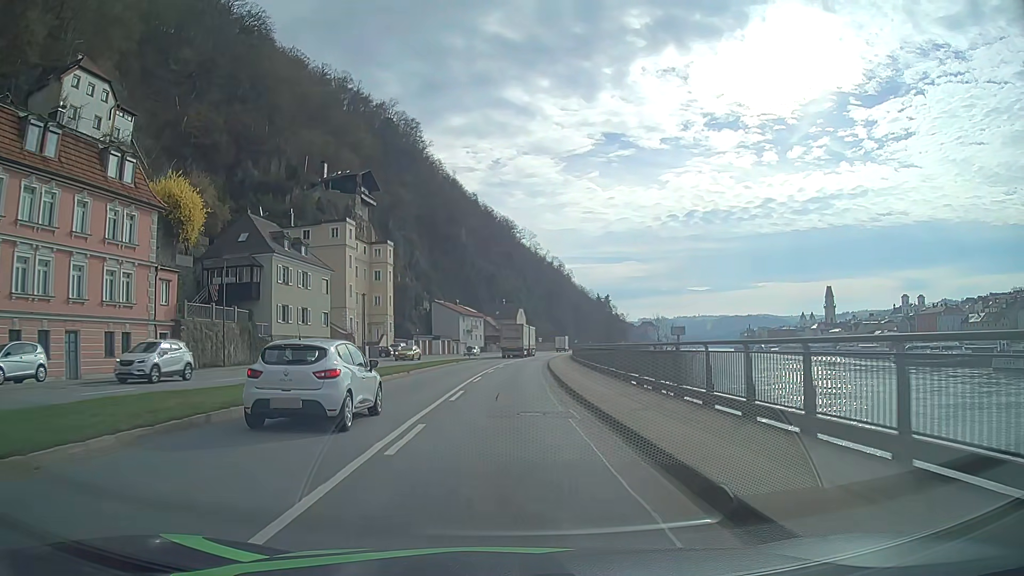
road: primary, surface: asphalt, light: Day
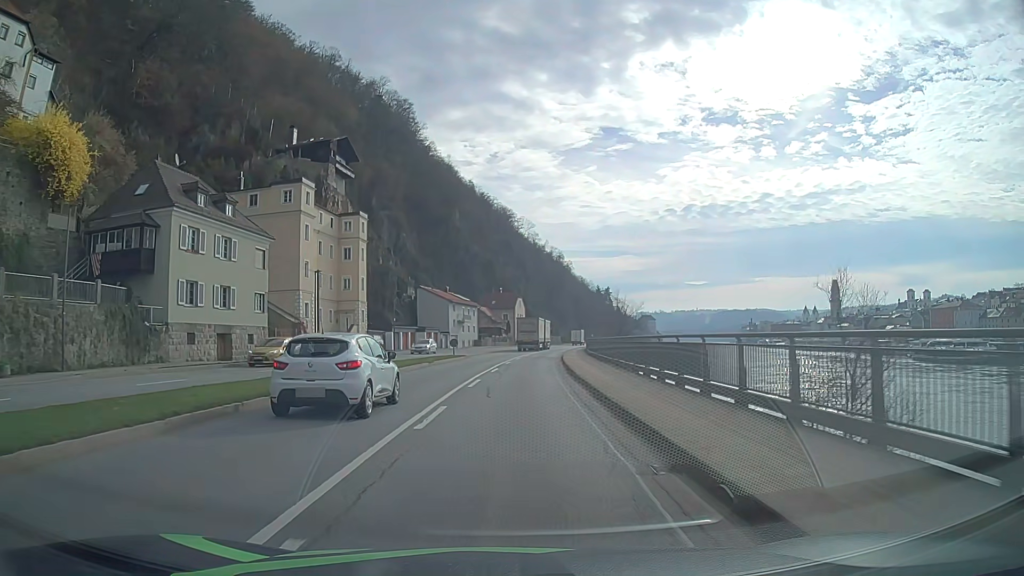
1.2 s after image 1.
(0.0, +16.3) m; +1°
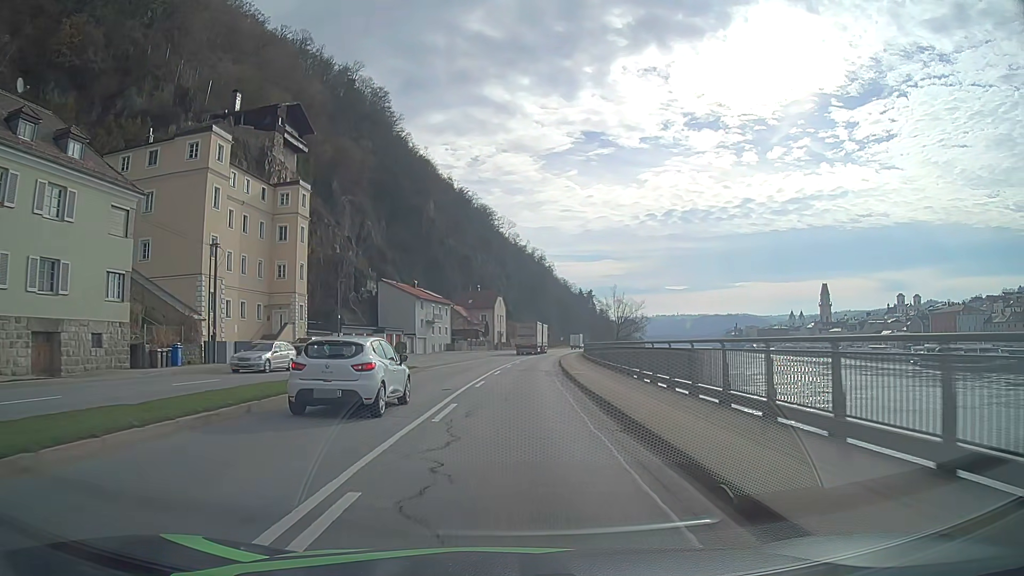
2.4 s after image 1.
(+0.1, +16.4) m; +1°
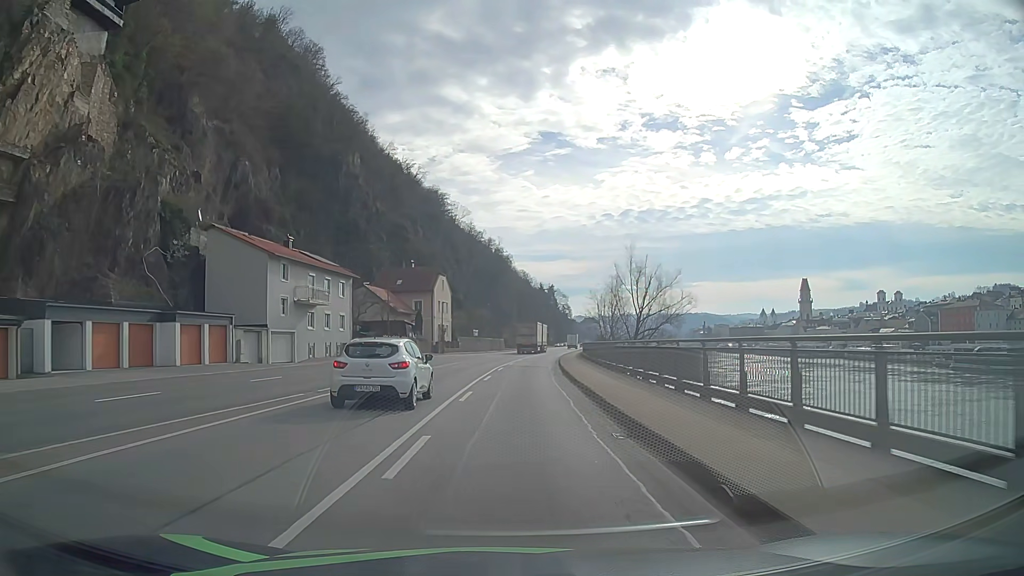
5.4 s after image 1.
(+1.4, +41.2) m; +4°
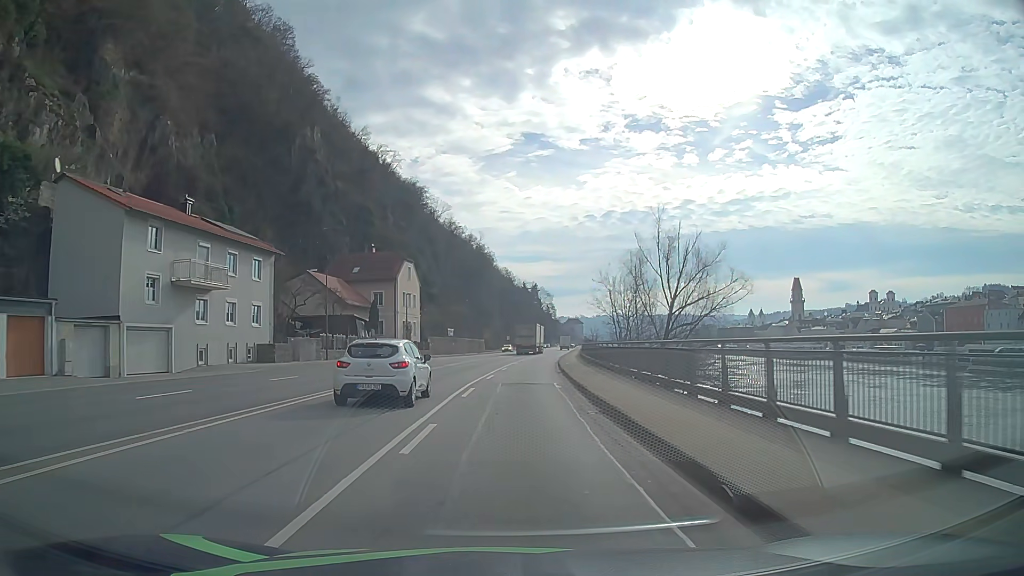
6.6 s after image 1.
(+0.2, +16.5) m; +1°
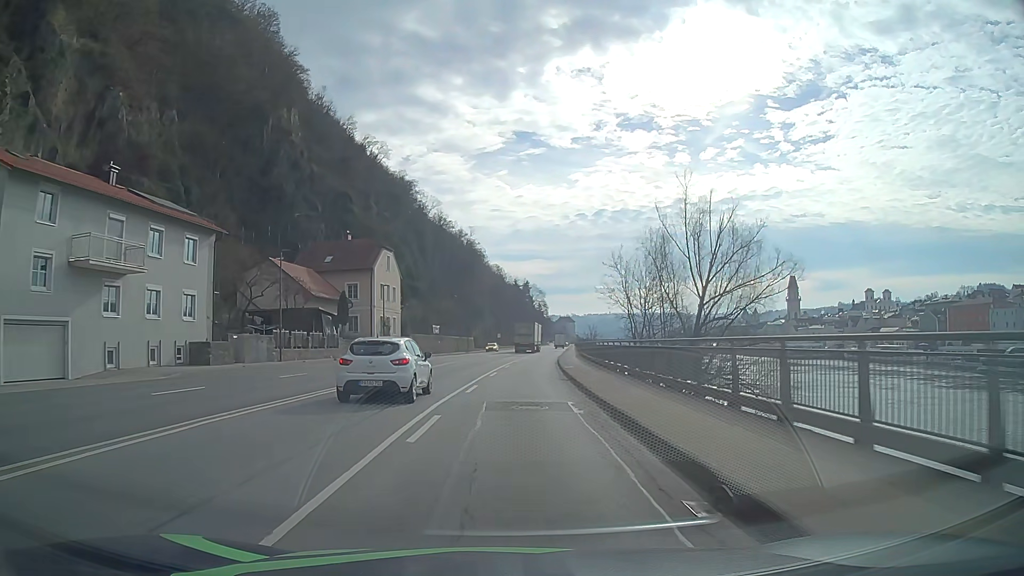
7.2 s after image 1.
(+0.1, +8.2) m; +1°
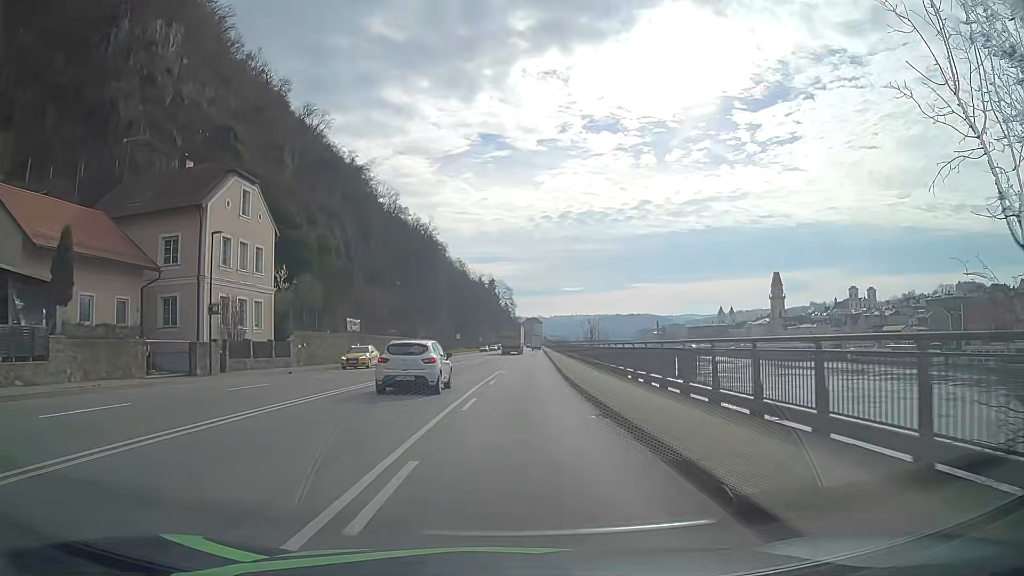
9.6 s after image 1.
(+0.6, +31.3) m; +3°
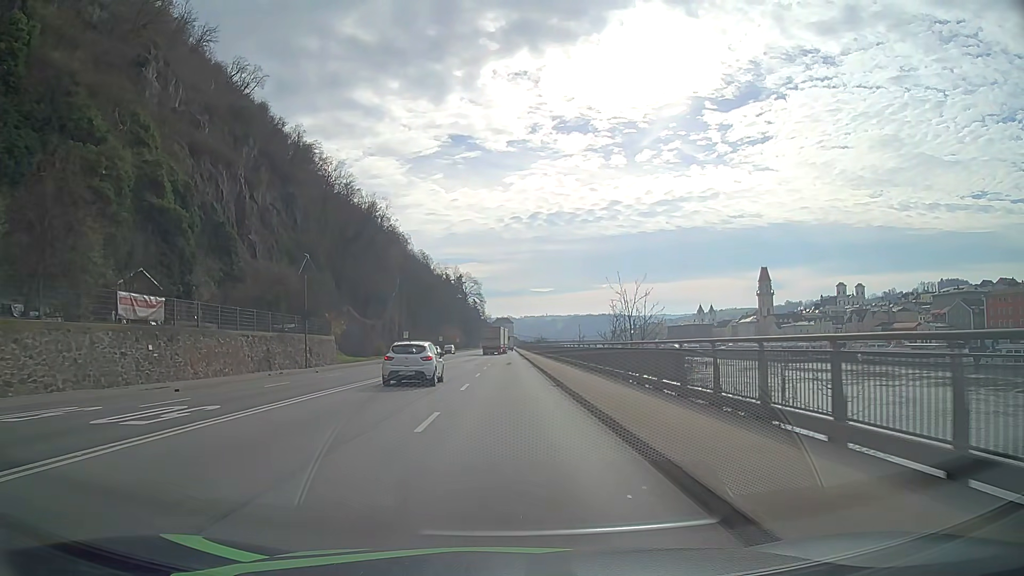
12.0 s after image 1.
(+0.6, +30.9) m; +2°
(0, +10) (0, +20) (0, +30) (0, +40) (0, +50) (0, +60) (0, +70) (+1, +80) (+1, +90) (+1, +100) m
